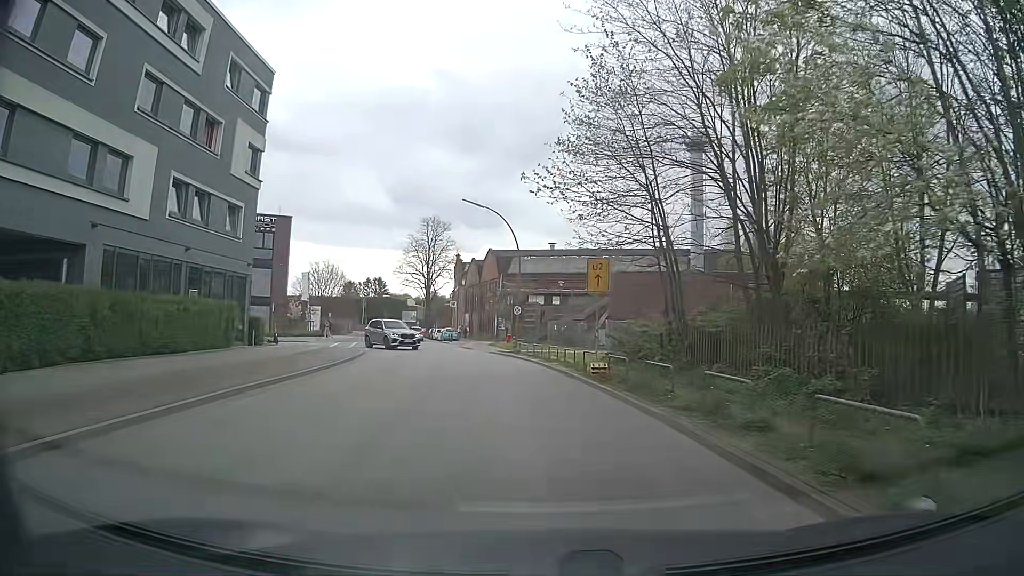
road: residential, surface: asphalt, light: Day
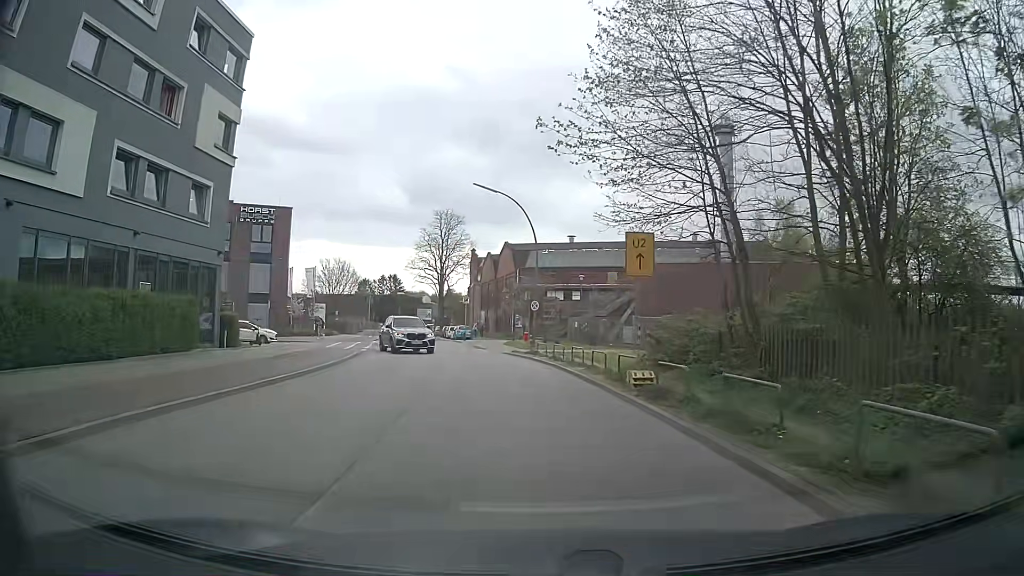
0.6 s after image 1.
(-0.1, +4.5) m; -1°
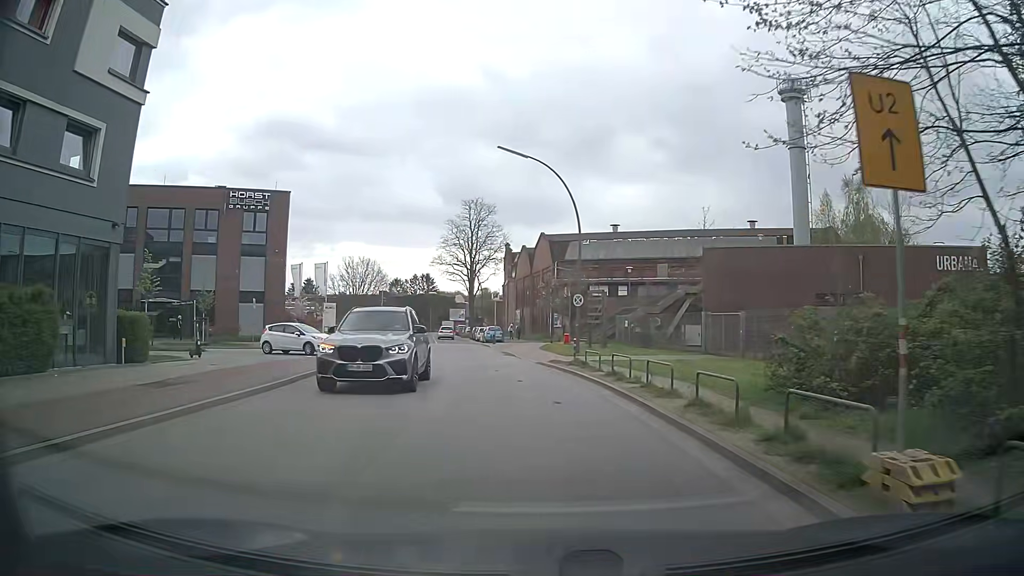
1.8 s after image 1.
(-0.4, +9.1) m; -3°
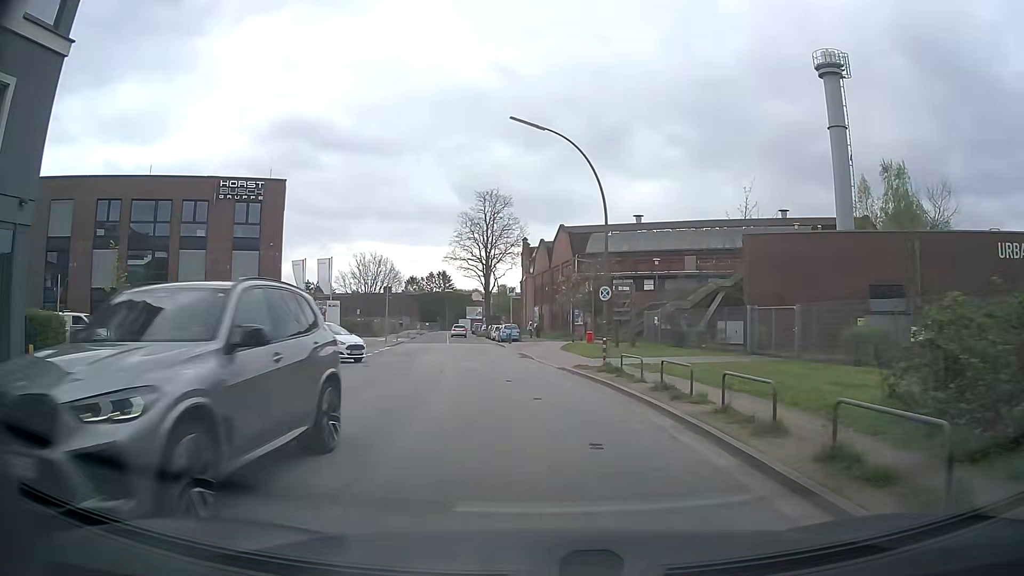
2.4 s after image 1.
(-0.1, +4.6) m; -1°
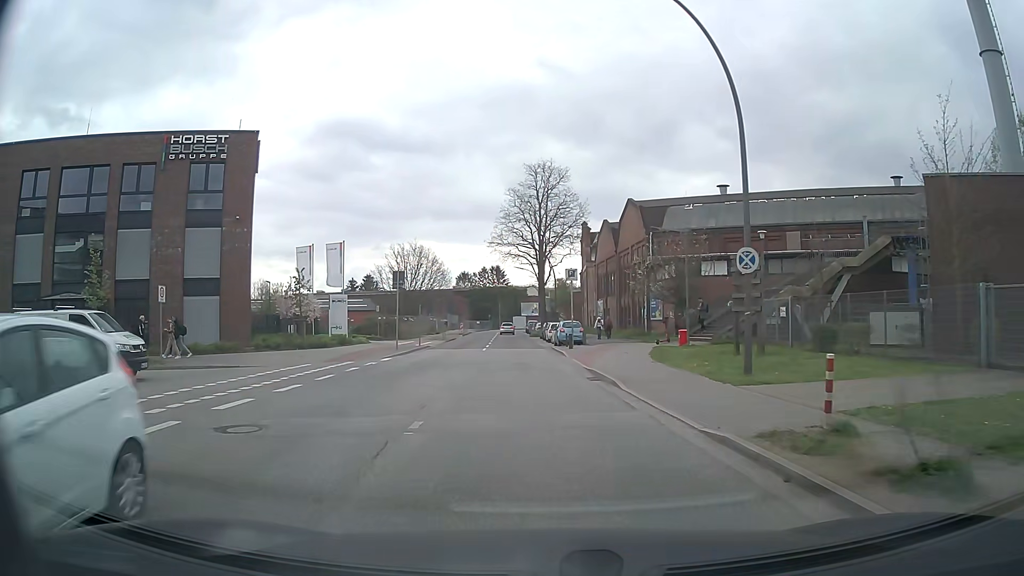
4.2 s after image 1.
(-0.7, +13.7) m; -6°
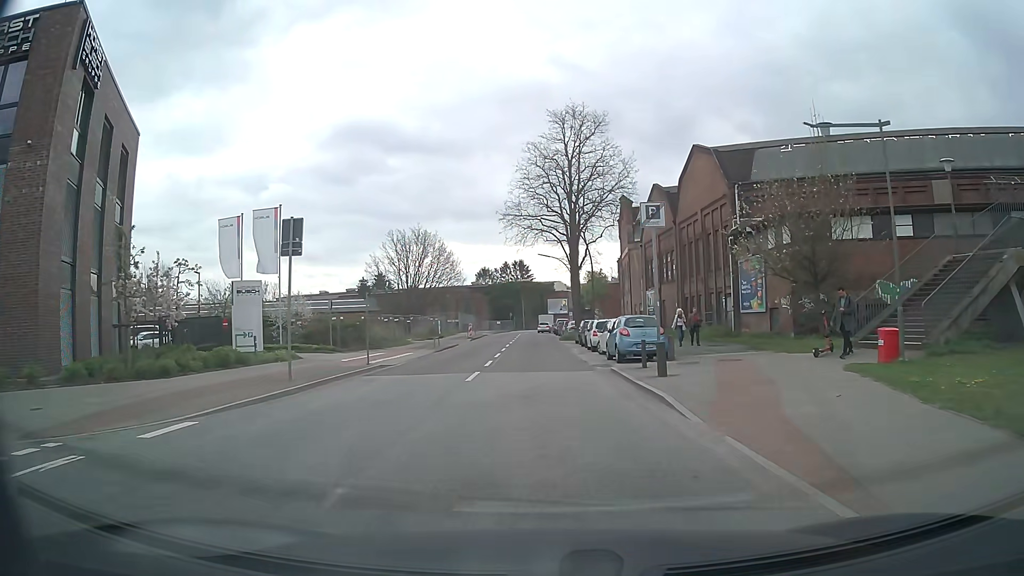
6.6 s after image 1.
(-0.5, +18.2) m; -2°
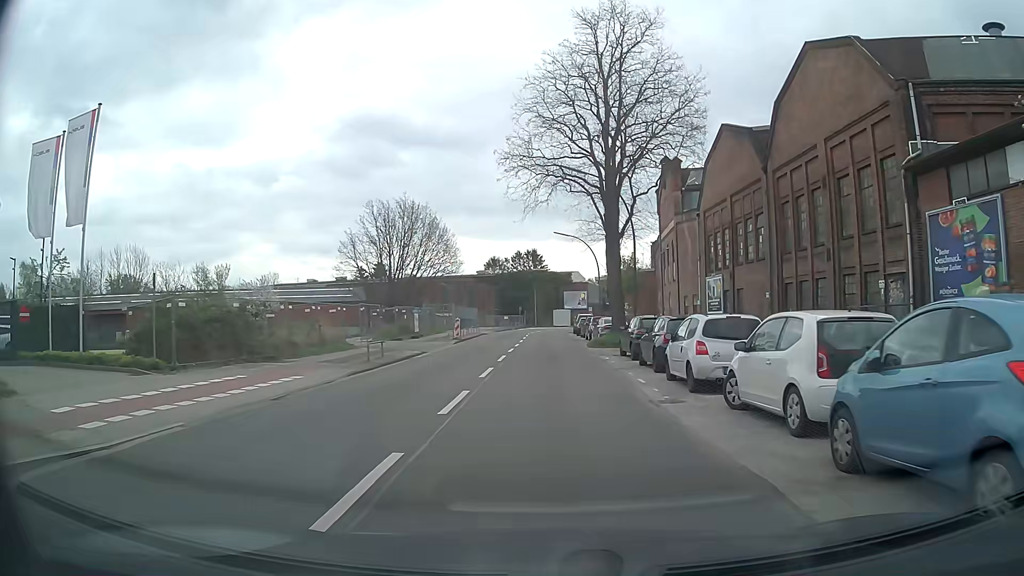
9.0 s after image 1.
(-0.3, +17.9) m; -1°
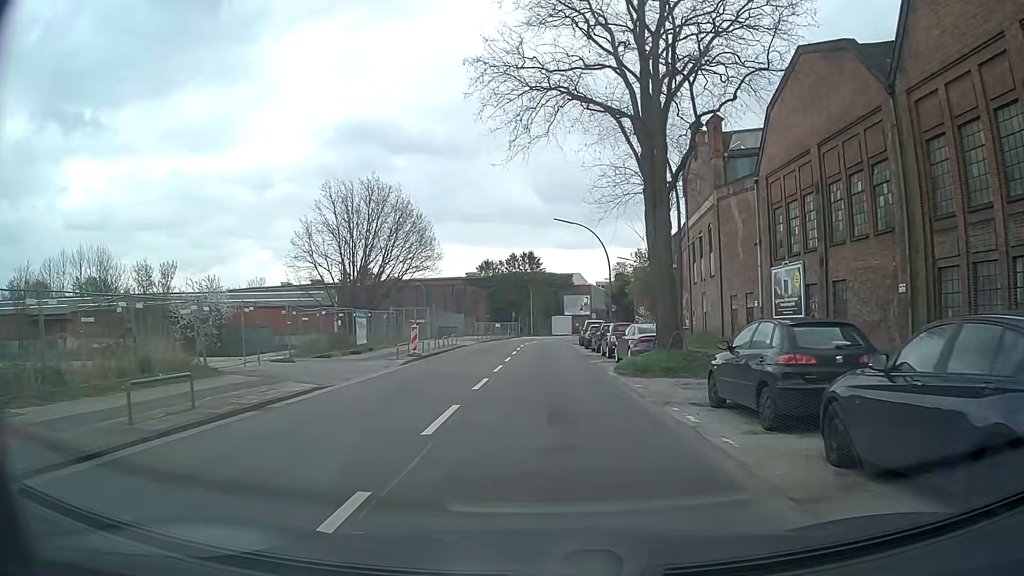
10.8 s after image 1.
(0.0, +13.5) m; 0°
(0, +10) (0, +20) (0, +30) (0, +40) (+1, +50) (+2, +60) (+5, +70) (+9, +79) (+13, +88) (+17, +97) m
